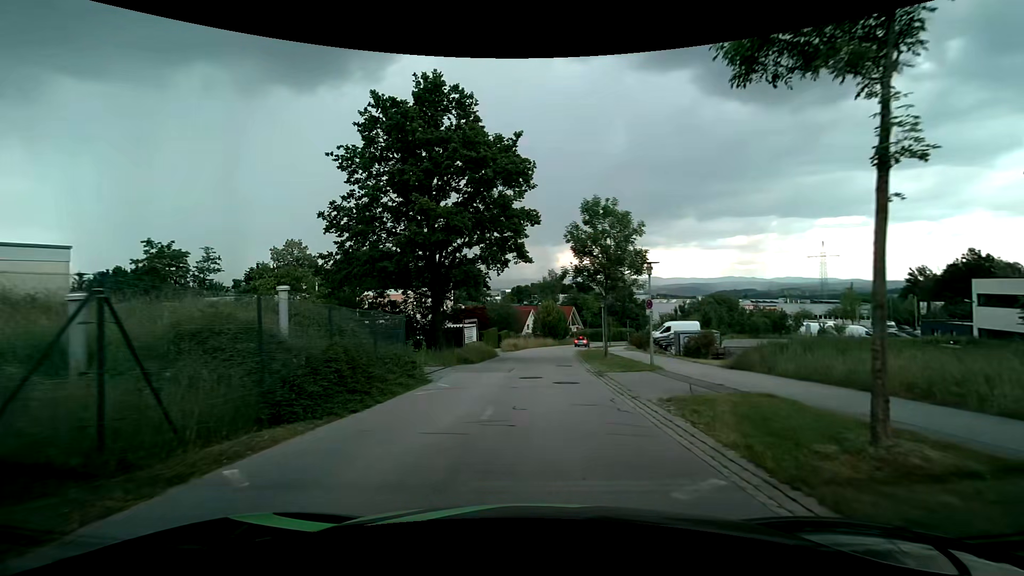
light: Day
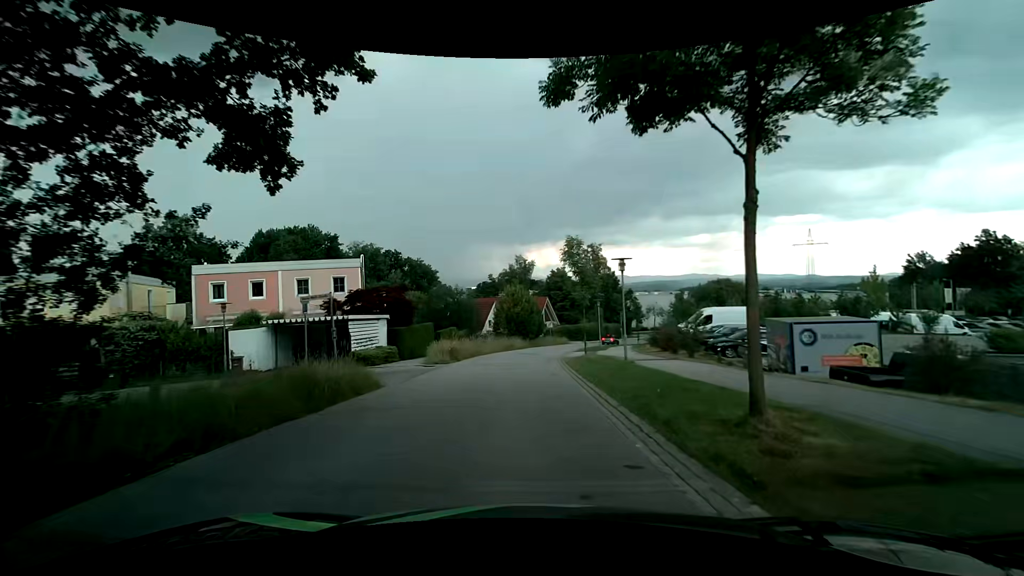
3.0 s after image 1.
(+1.1, +22.6) m; +5°
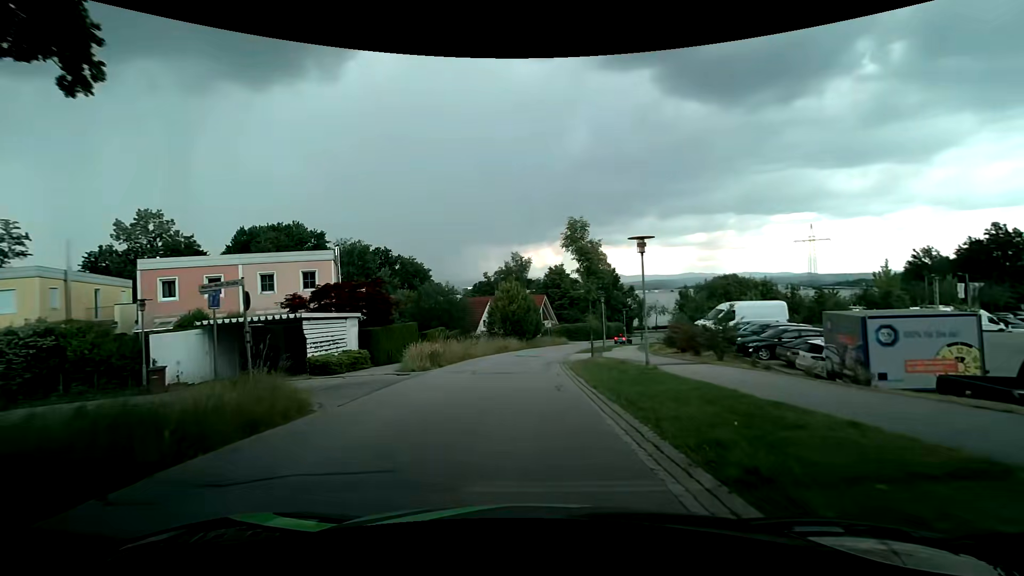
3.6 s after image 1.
(0.0, +4.4) m; 0°
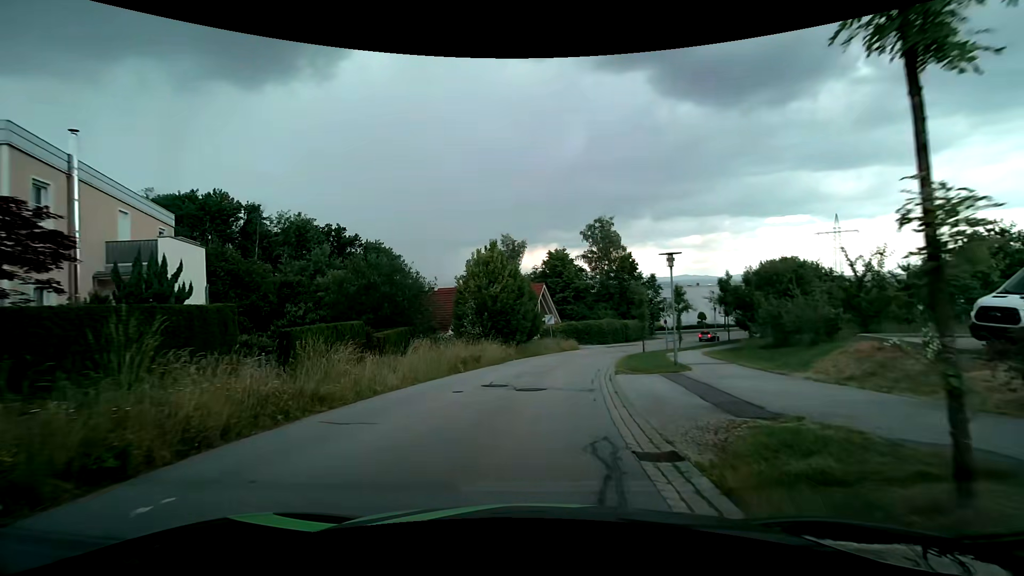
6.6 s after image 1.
(-0.3, +20.5) m; 0°
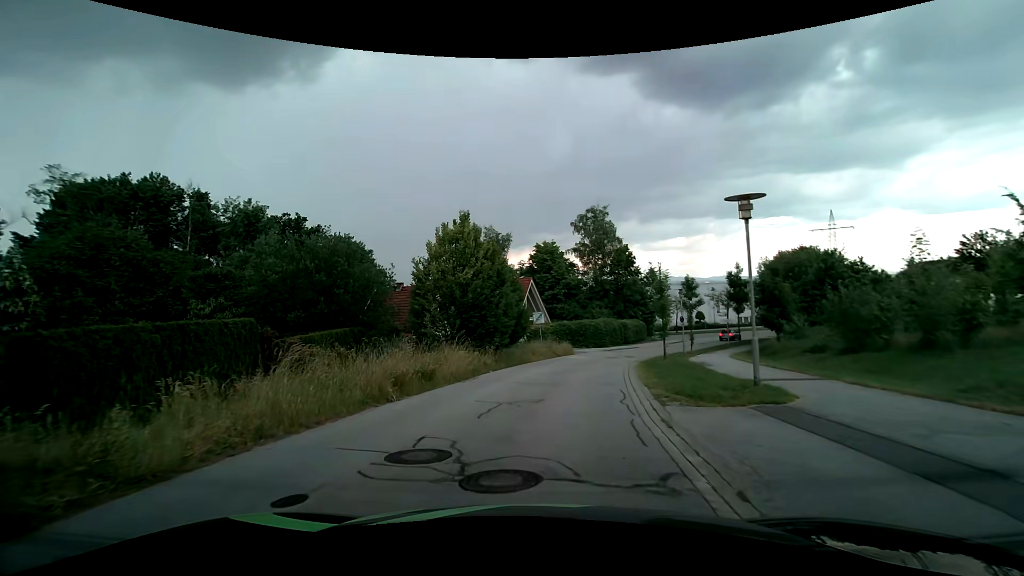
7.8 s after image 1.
(+0.1, +8.1) m; +1°
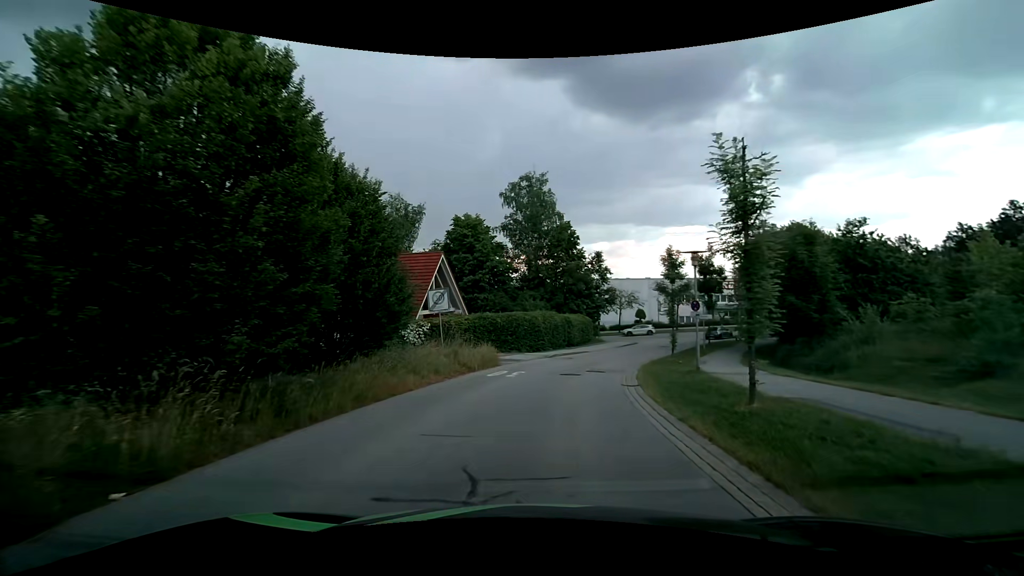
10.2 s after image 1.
(+1.0, +15.9) m; +8°
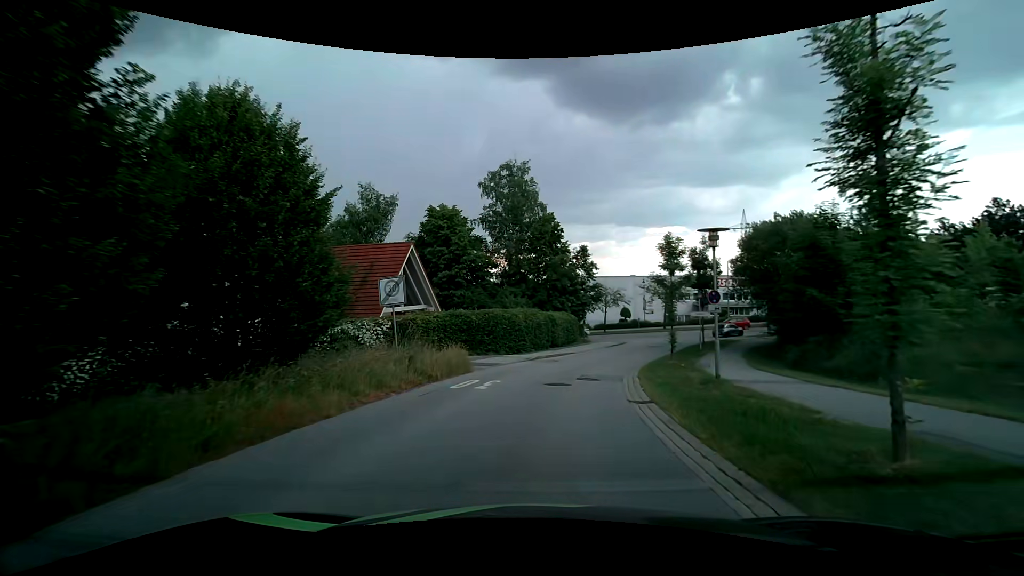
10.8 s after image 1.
(+0.1, +3.9) m; +2°
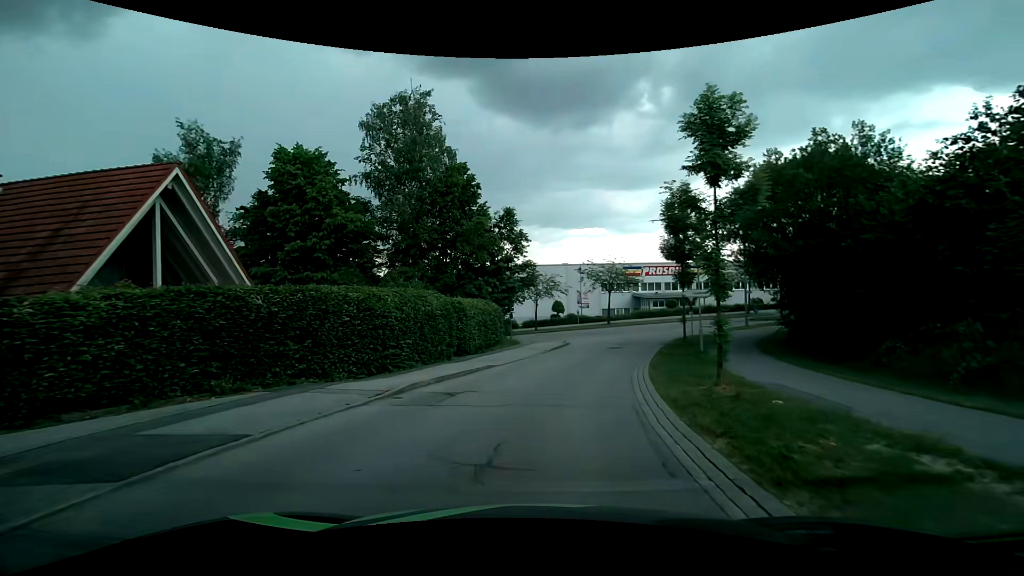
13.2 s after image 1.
(+1.2, +15.5) m; +9°
(0, +10) (+2, +20) (+5, +29) (+9, +39) (+8, +48) (-1, +52) (-11, +53) (-21, +54) (-31, +55) (-41, +56) m
